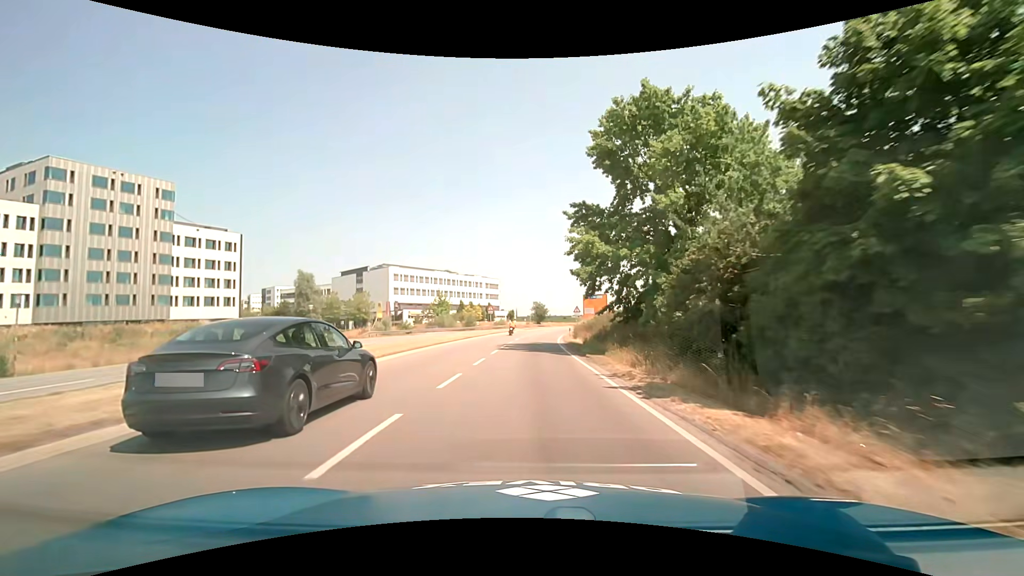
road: primary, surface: asphalt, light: Day
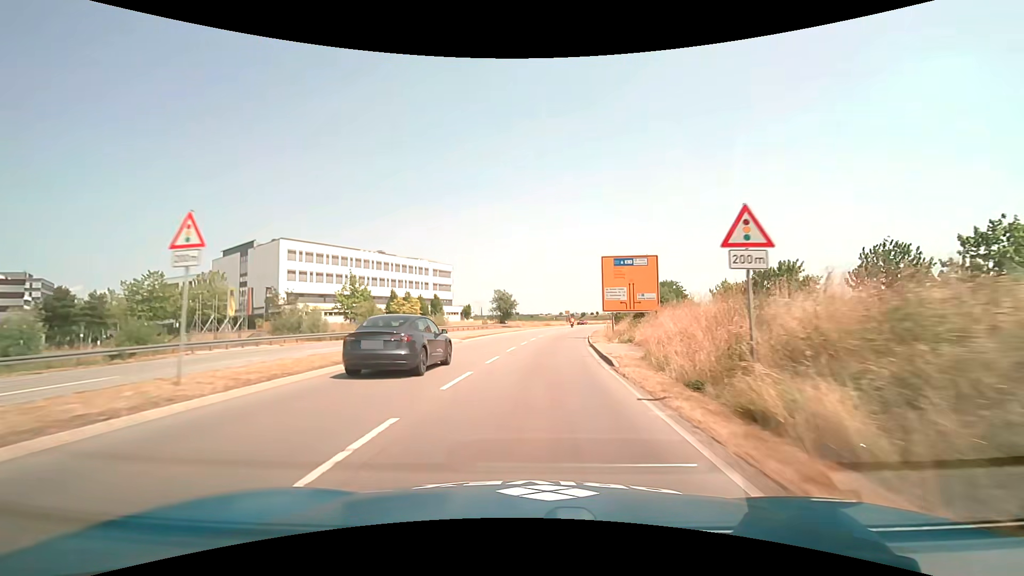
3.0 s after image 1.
(+1.2, +48.7) m; +4°
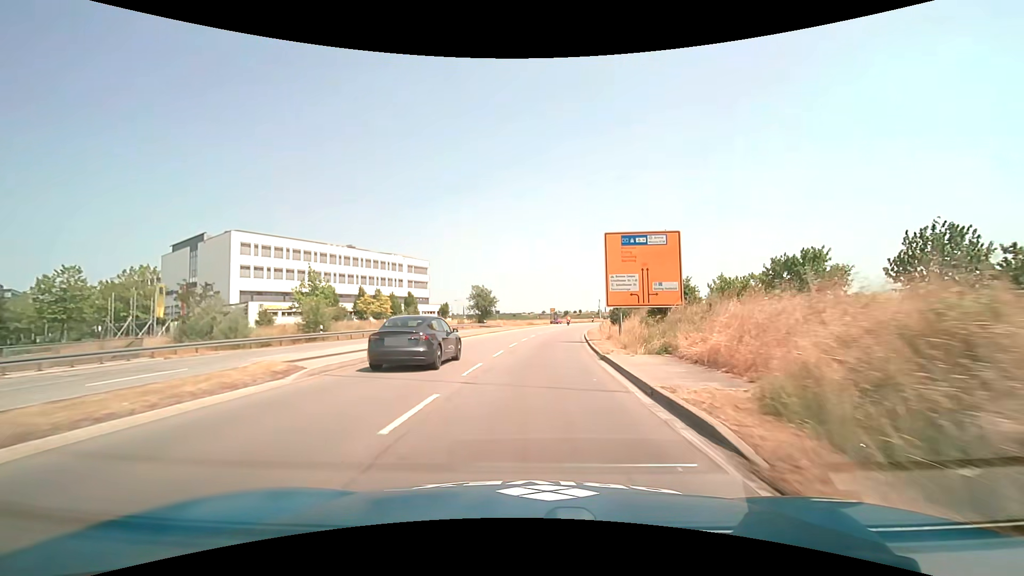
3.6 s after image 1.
(+0.2, +9.5) m; +2°
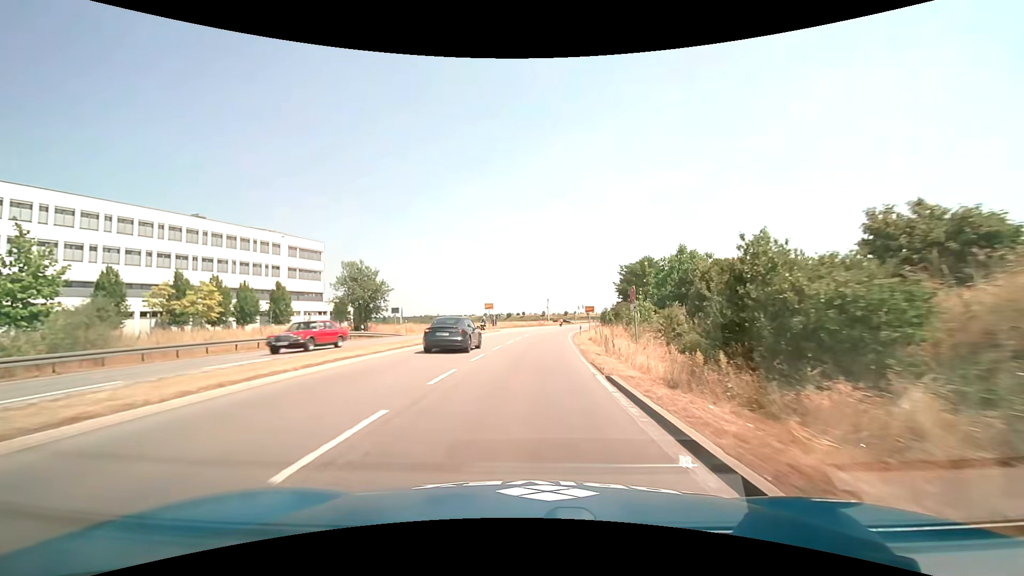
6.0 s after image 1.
(+2.2, +37.4) m; +7°
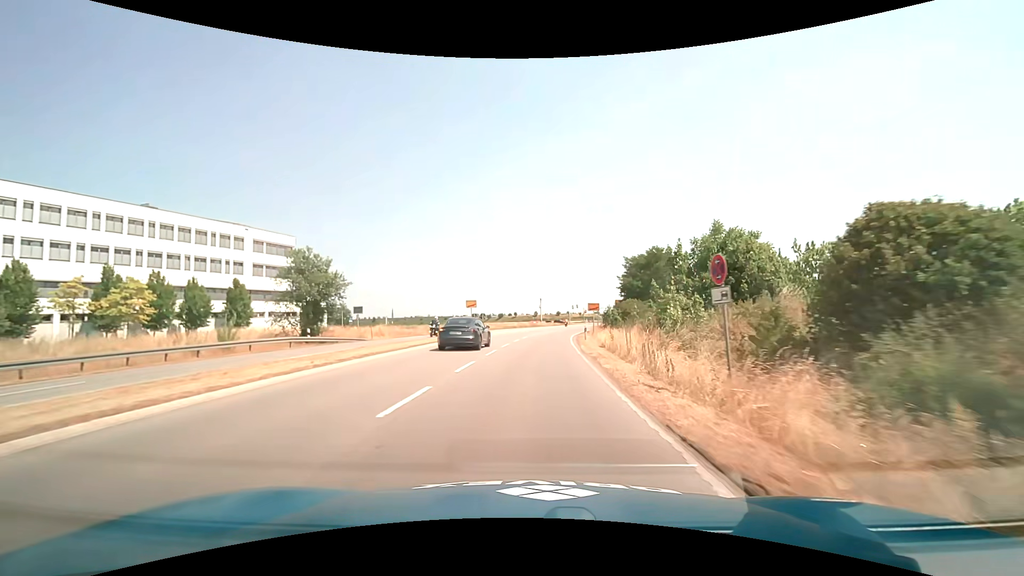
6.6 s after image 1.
(+0.1, +9.3) m; +1°
(0, +10) (0, +20) (+1, +30) (+2, +40) (+3, +50) (+4, +60) (+6, +70) (+8, +79) (+10, +89) (+13, +99) m
